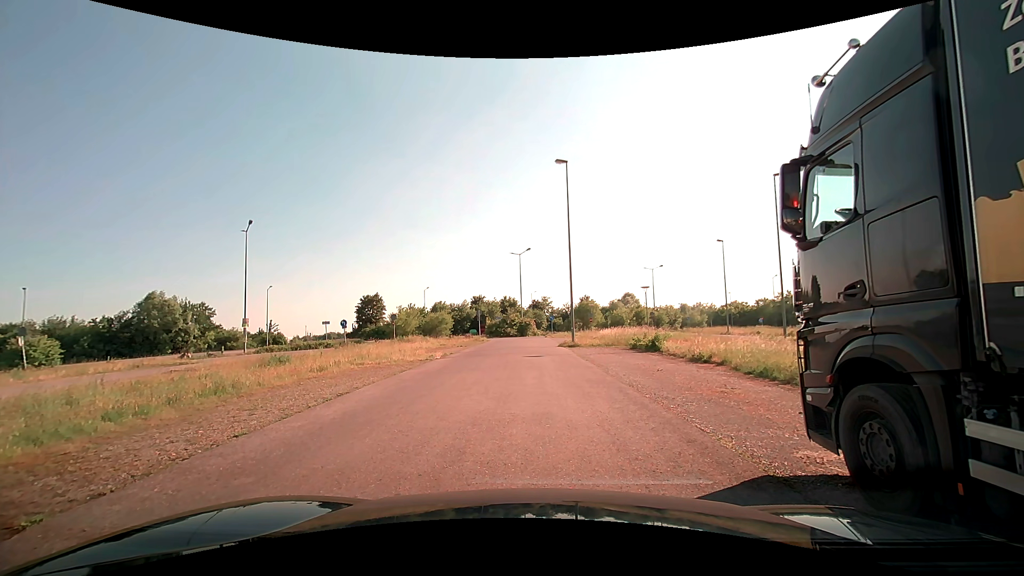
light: Day
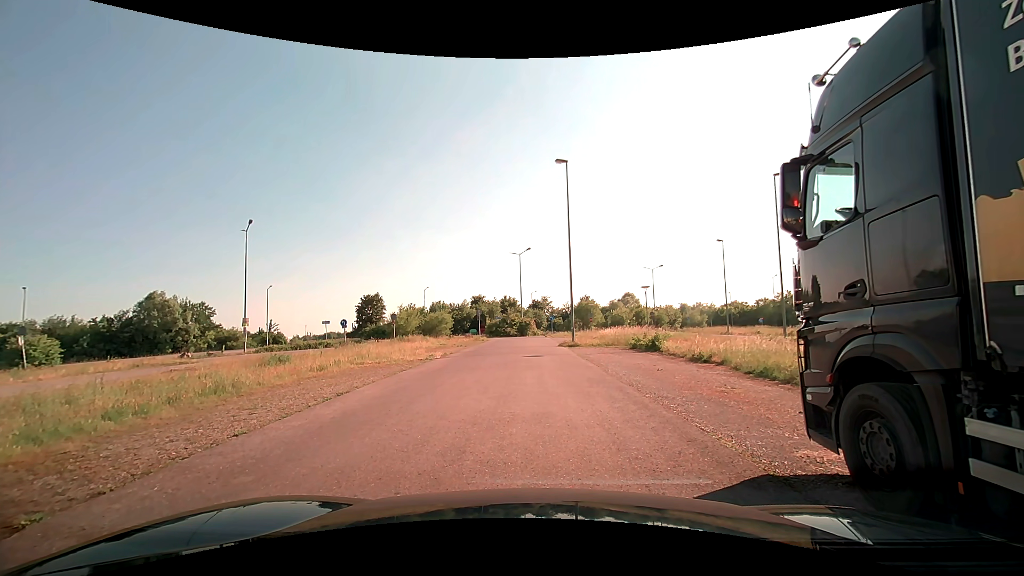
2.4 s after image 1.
(0.0, 0.0) m; 0°
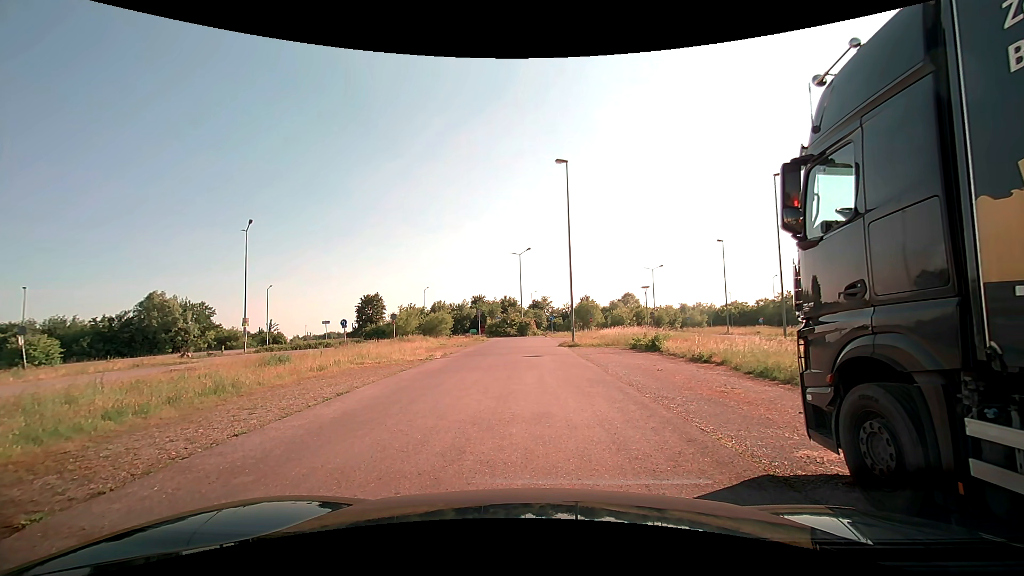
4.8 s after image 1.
(0.0, 0.0) m; 0°
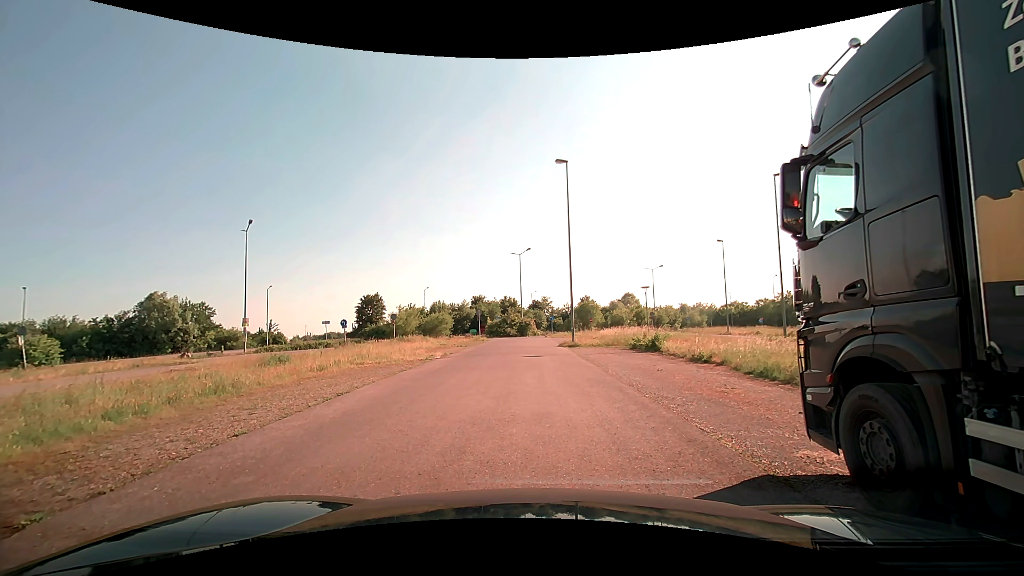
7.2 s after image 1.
(0.0, 0.0) m; 0°
